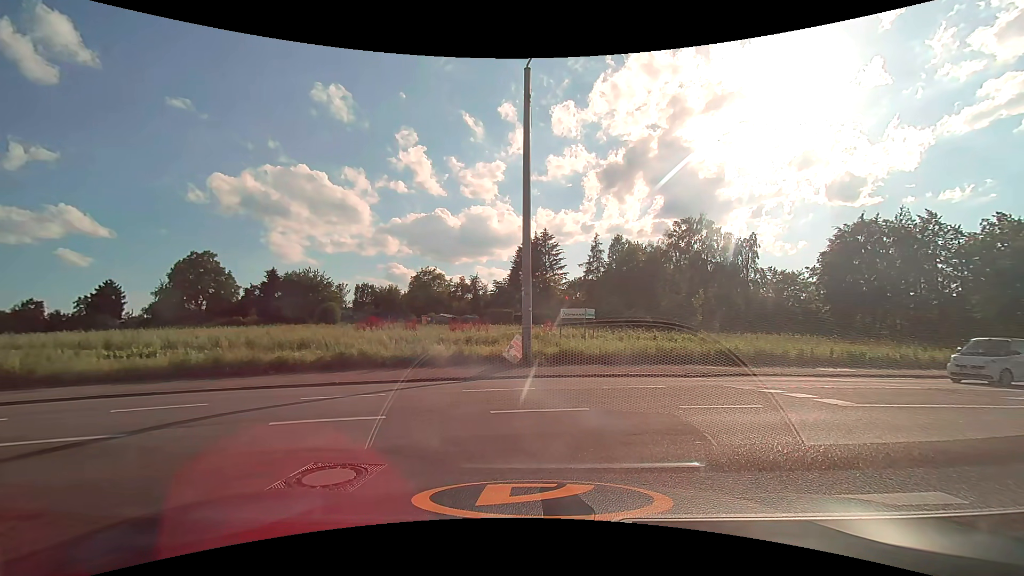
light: Day
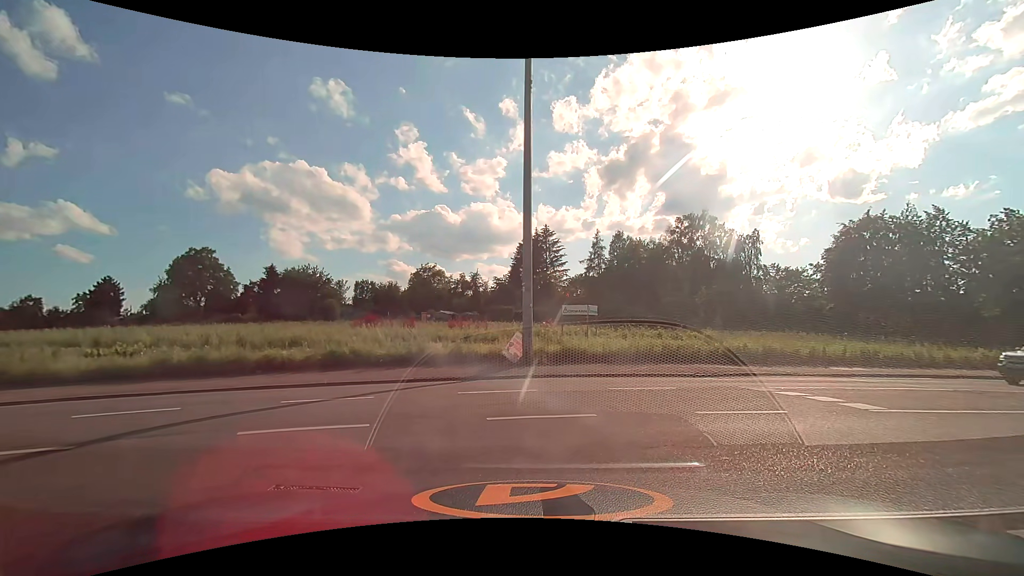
(0.0, +0.7) m; 0°
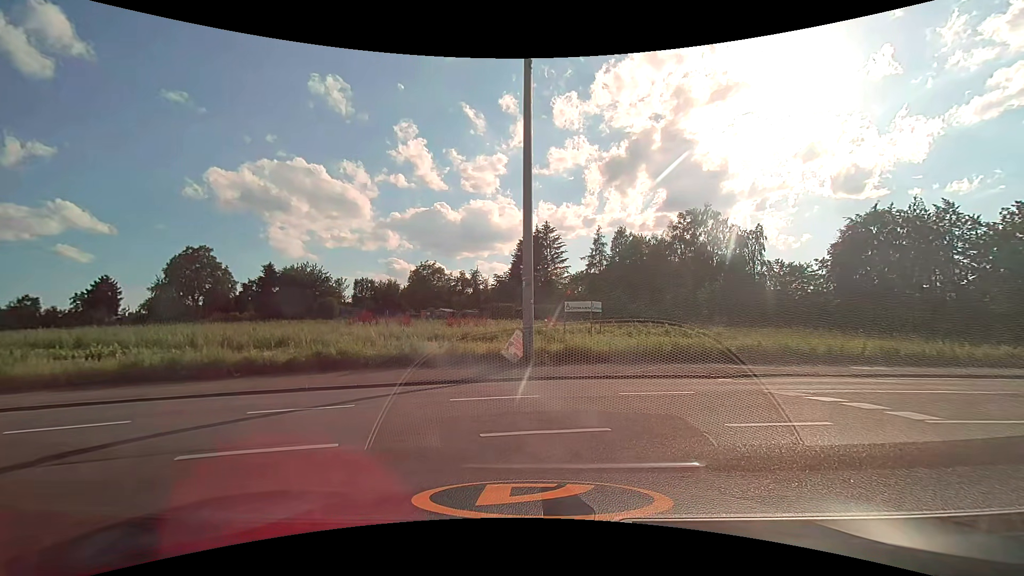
(0.0, +1.1) m; 0°
